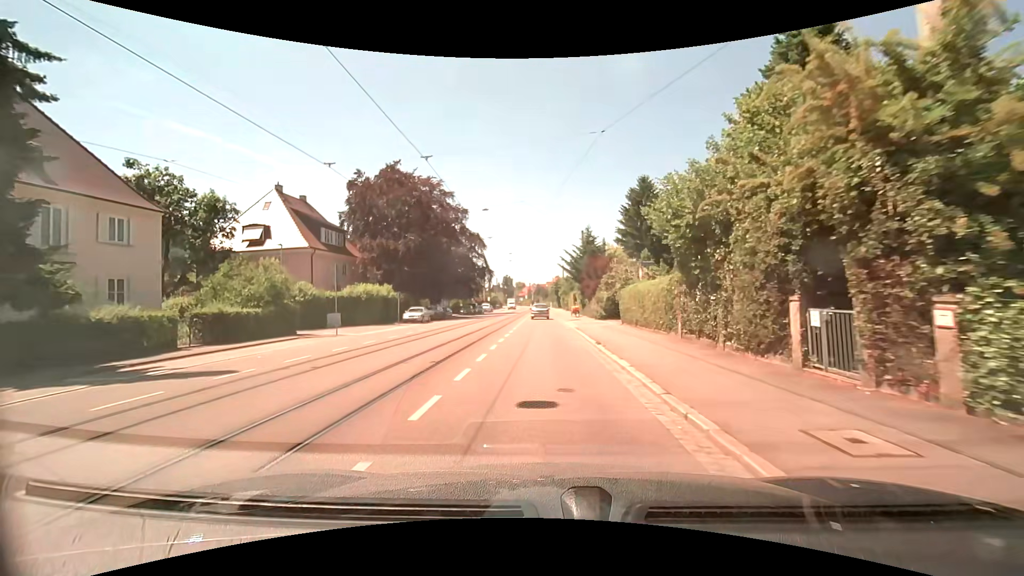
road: tertiary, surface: asphalt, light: Day
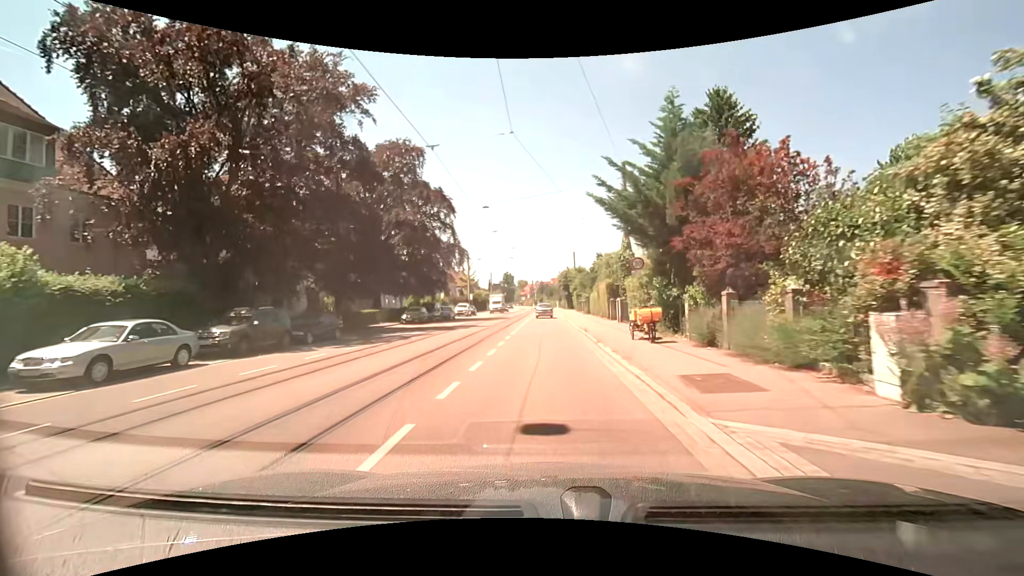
(-0.2, +32.2) m; -1°
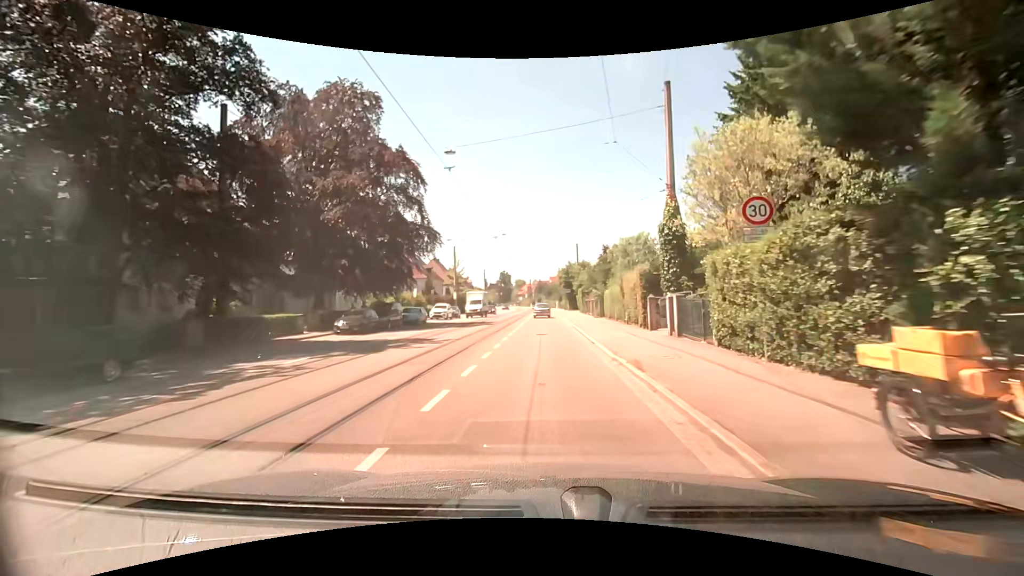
(0.0, +12.9) m; 0°
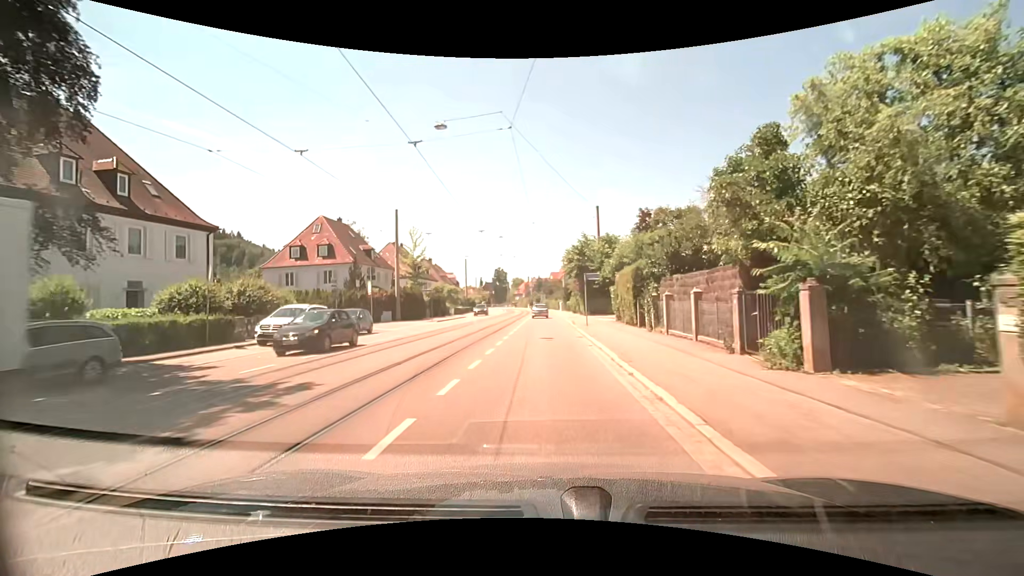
(+0.2, +31.8) m; 0°
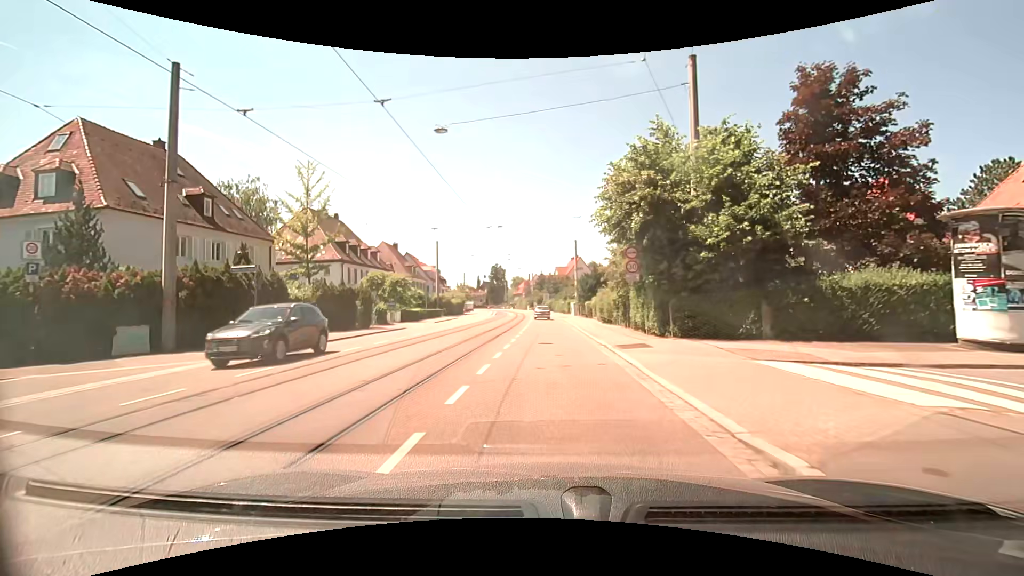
(-0.2, +30.5) m; -1°
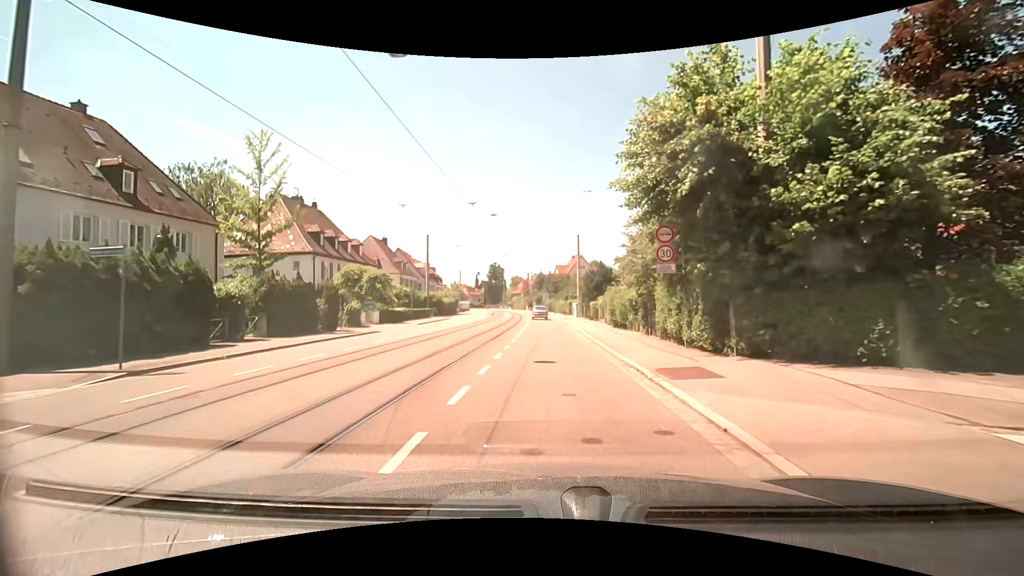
(+0.1, +5.9) m; 0°
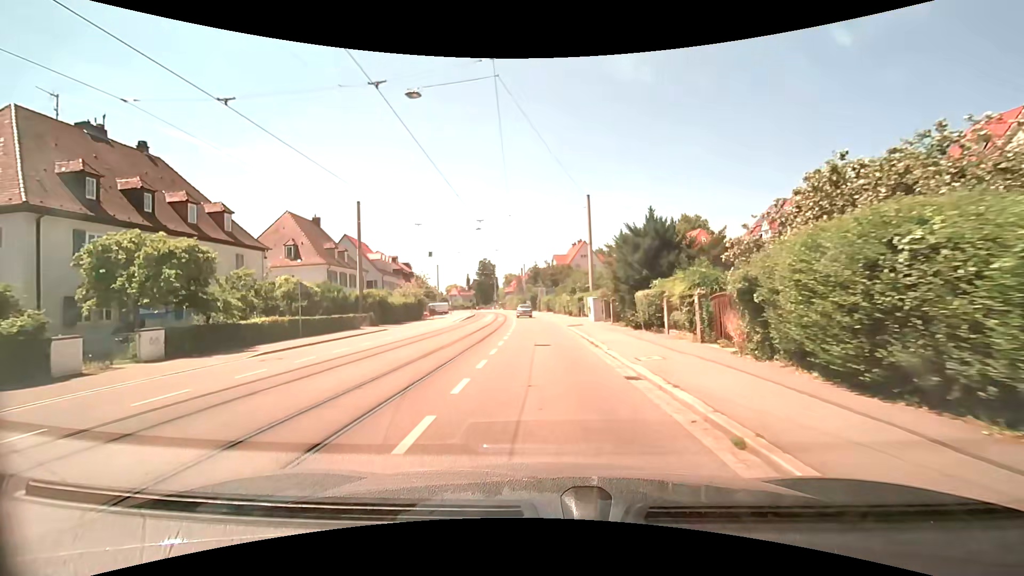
(+0.2, +23.2) m; 0°
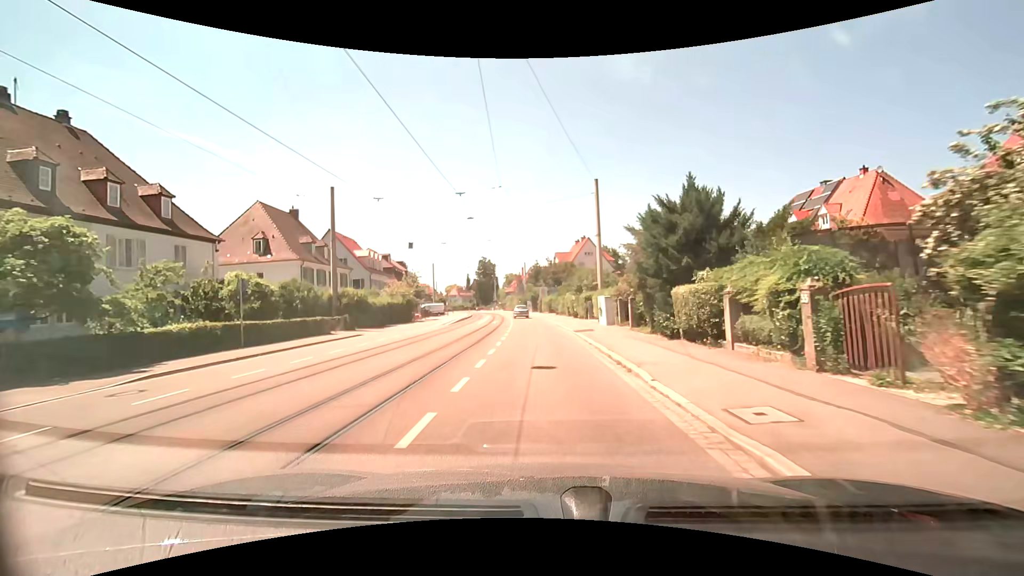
(0.0, +5.8) m; +1°
(0, +10) (0, +20) (-1, +30) (-1, +40) (-2, +50) (-3, +60) (-4, +70) (-5, +80) (-6, +90) (-8, +100) m
